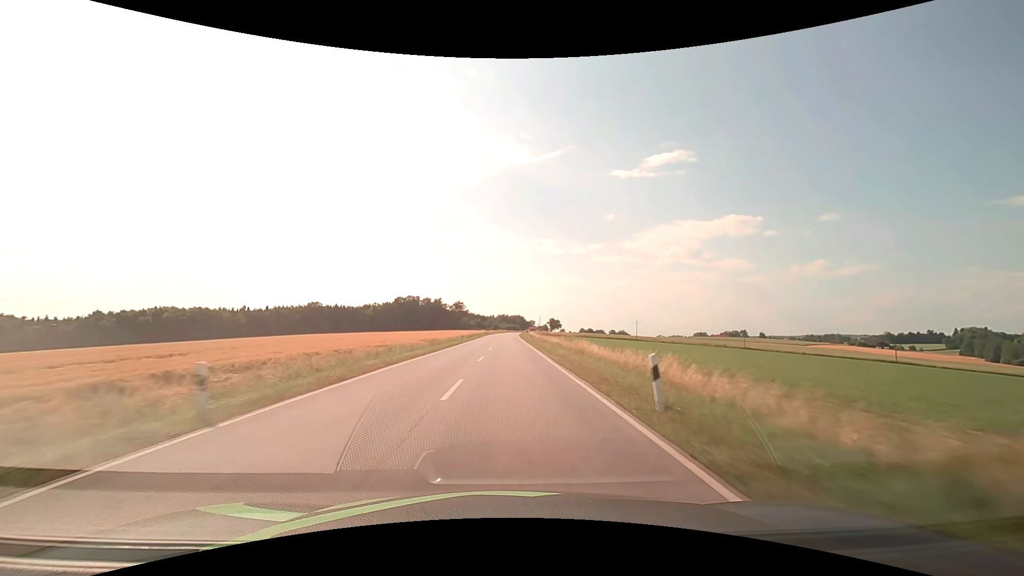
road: secondary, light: Day
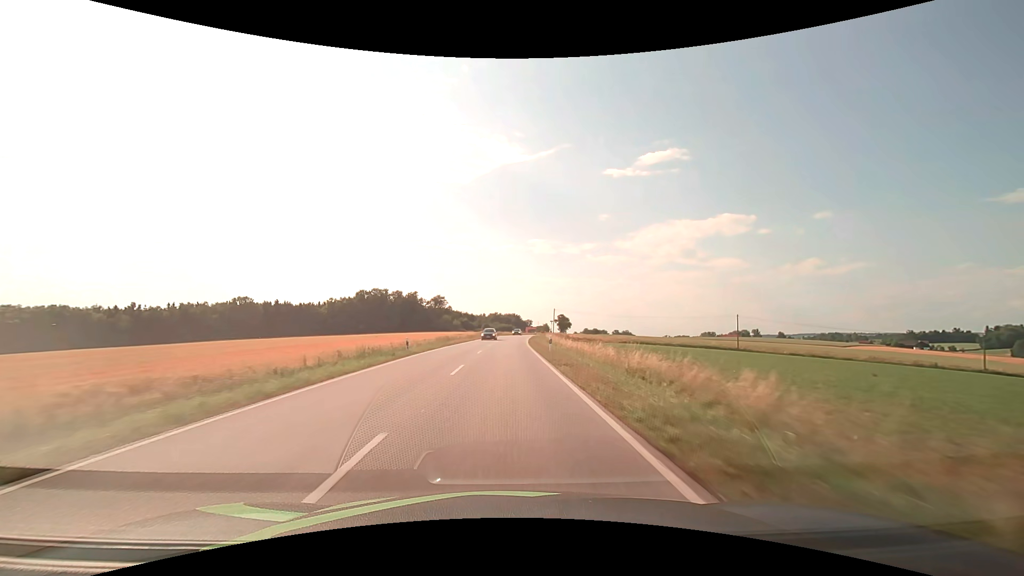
(+0.1, +79.0) m; 0°
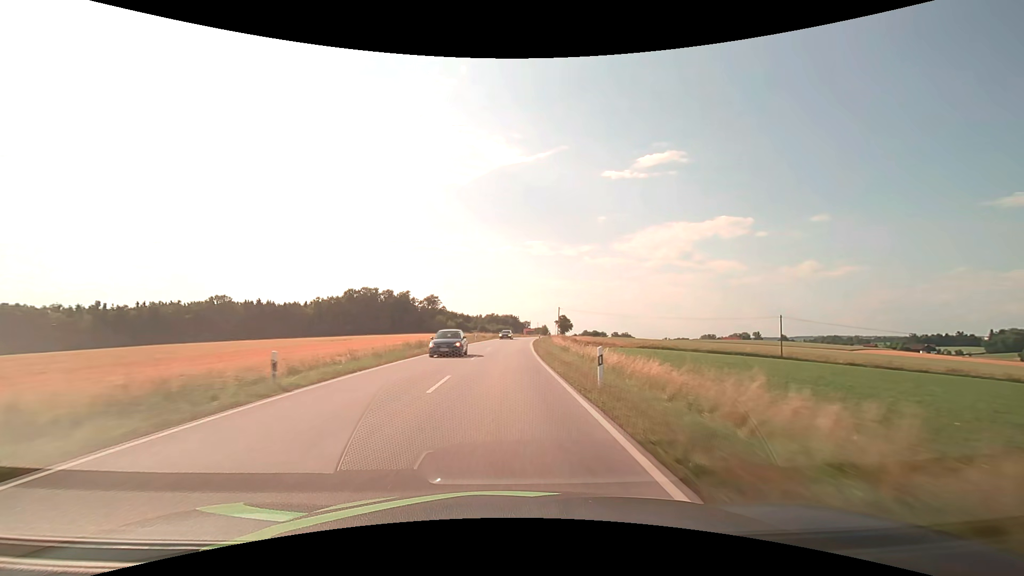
(0.0, +15.8) m; 0°
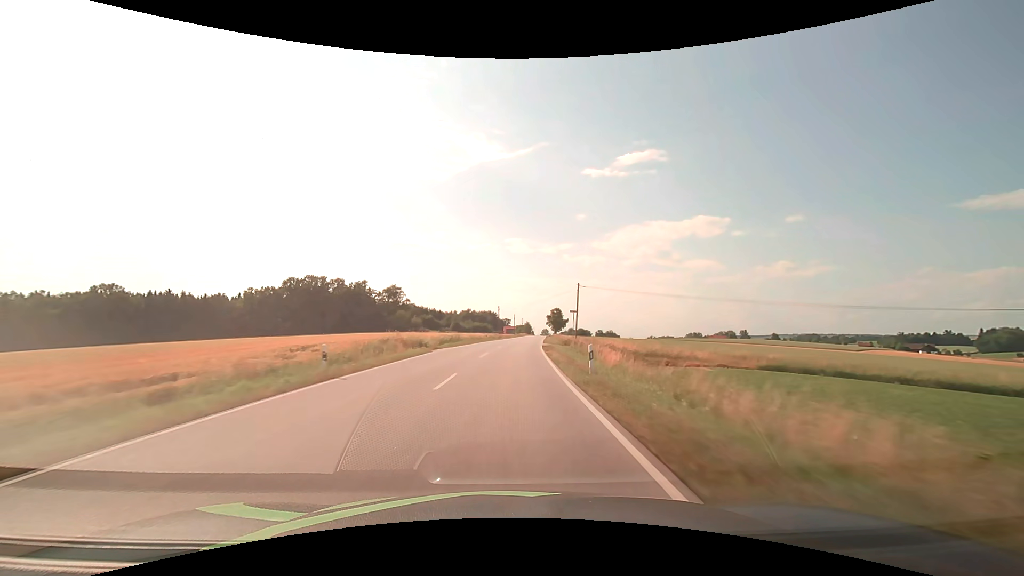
(+0.8, +47.3) m; +2°
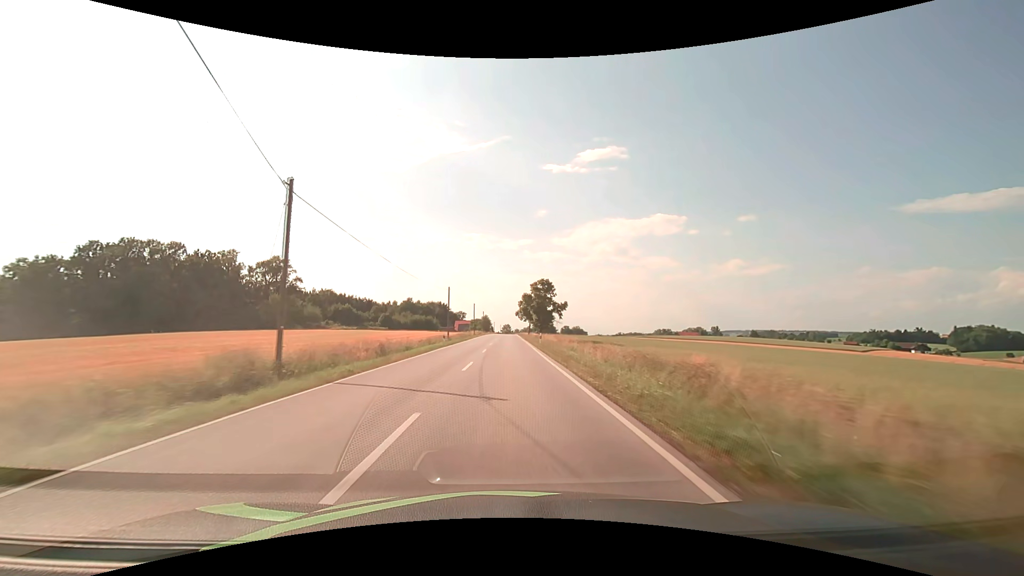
(+3.8, +79.0) m; +5°
(0, +10) (0, +20) (0, +30) (0, +40) (0, +50) (0, +60) (0, +70) (0, +80) (0, +90) (0, +100) m
